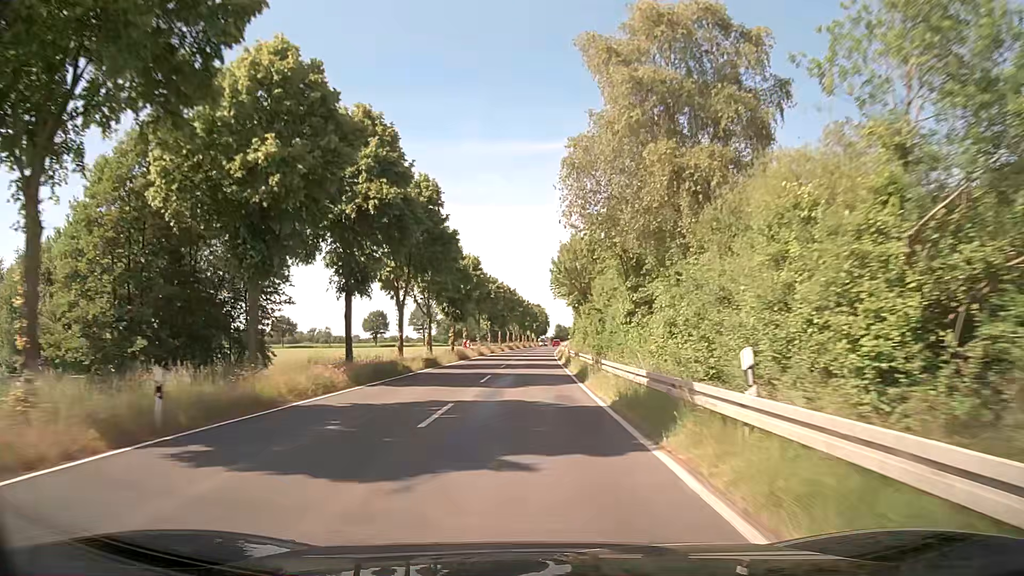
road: secondary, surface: asphalt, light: Day
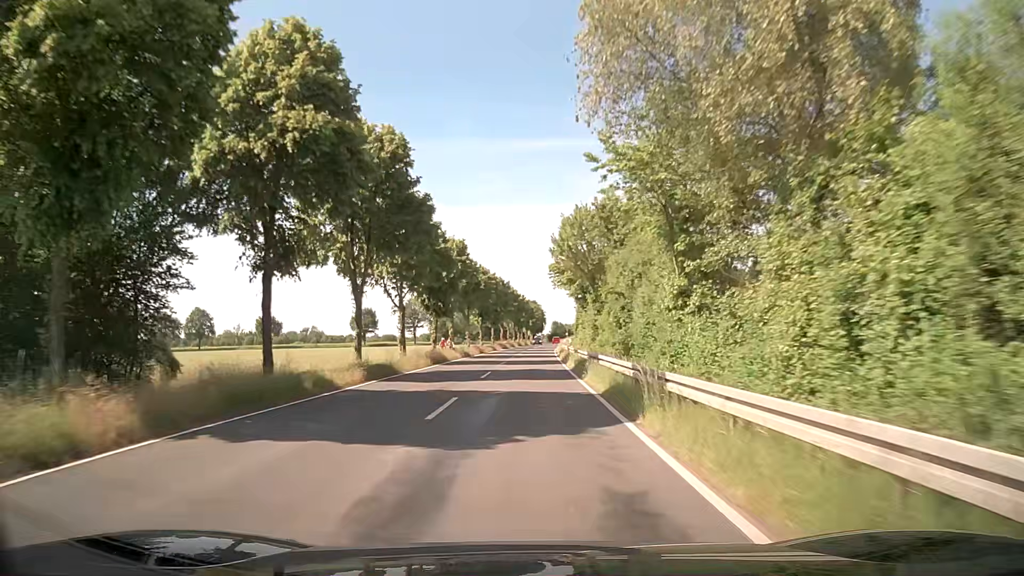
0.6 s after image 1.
(0.0, +11.6) m; +1°
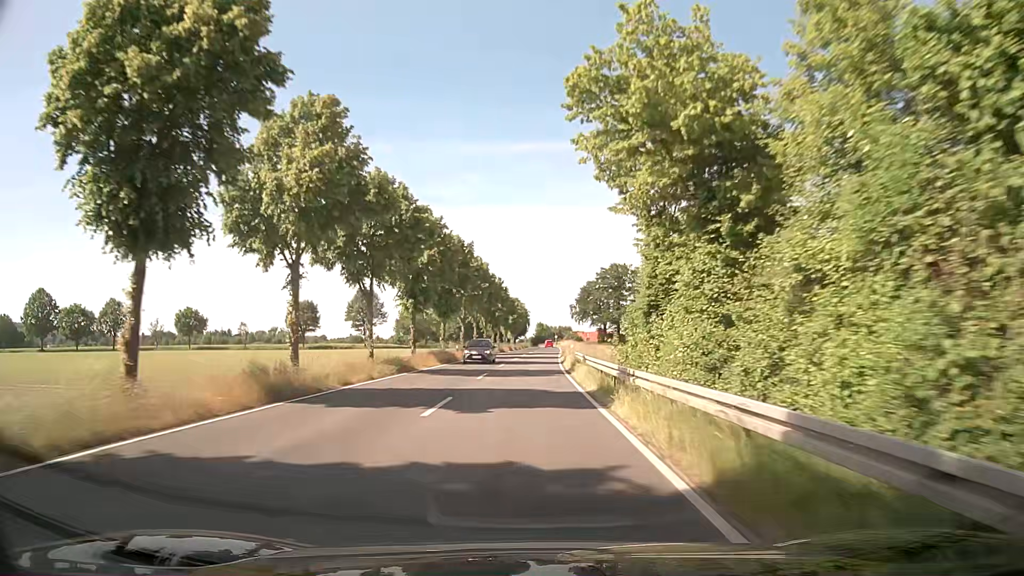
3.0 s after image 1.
(+0.5, +49.3) m; +1°
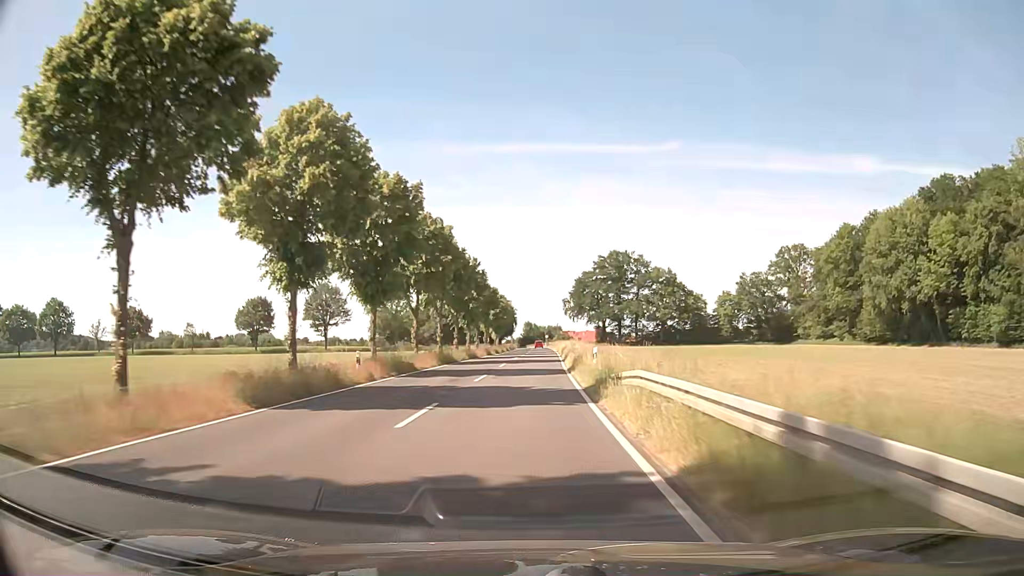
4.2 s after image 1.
(+0.4, +26.3) m; +1°
